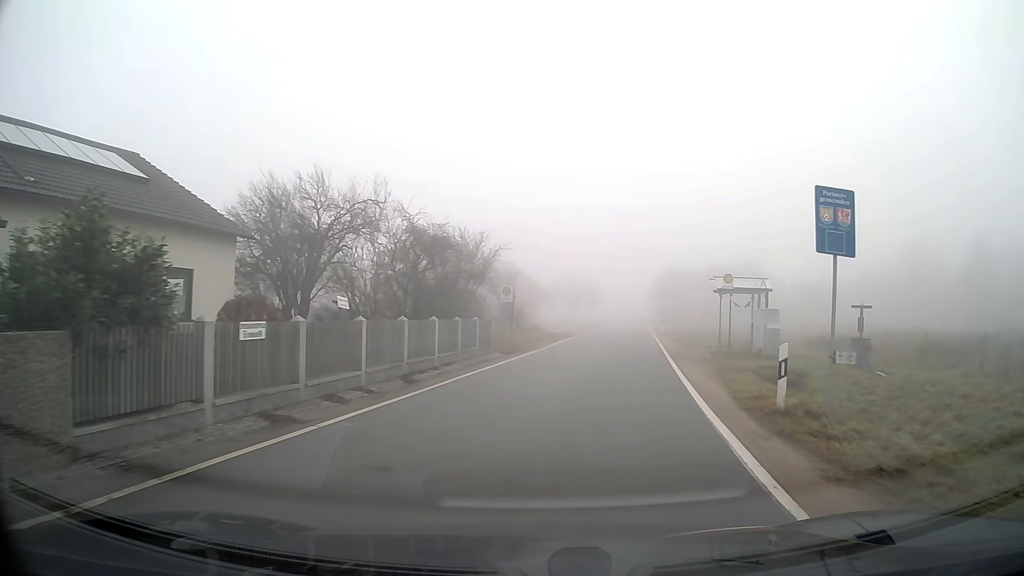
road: tertiary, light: Day
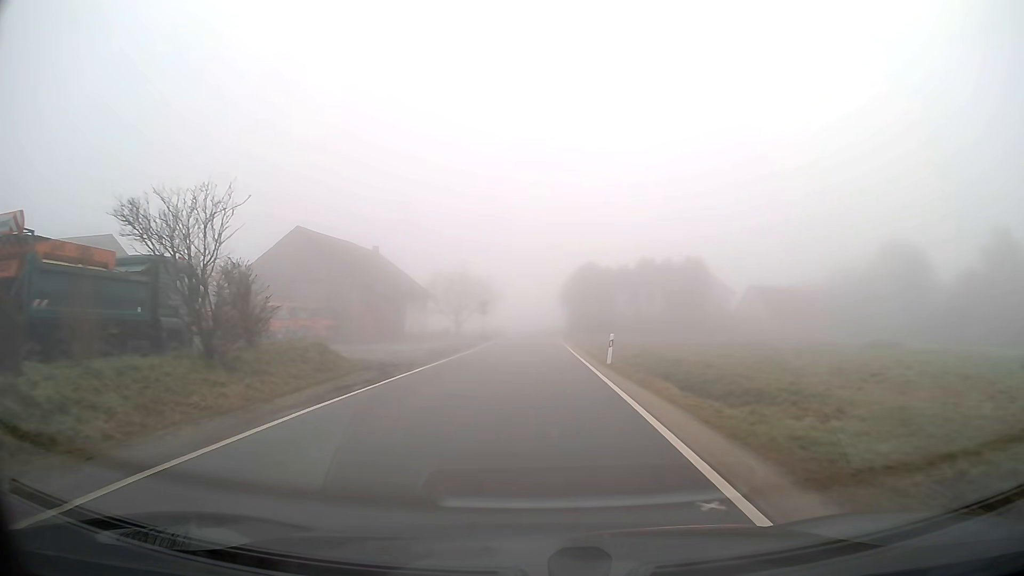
(+2.7, +26.7) m; +7°
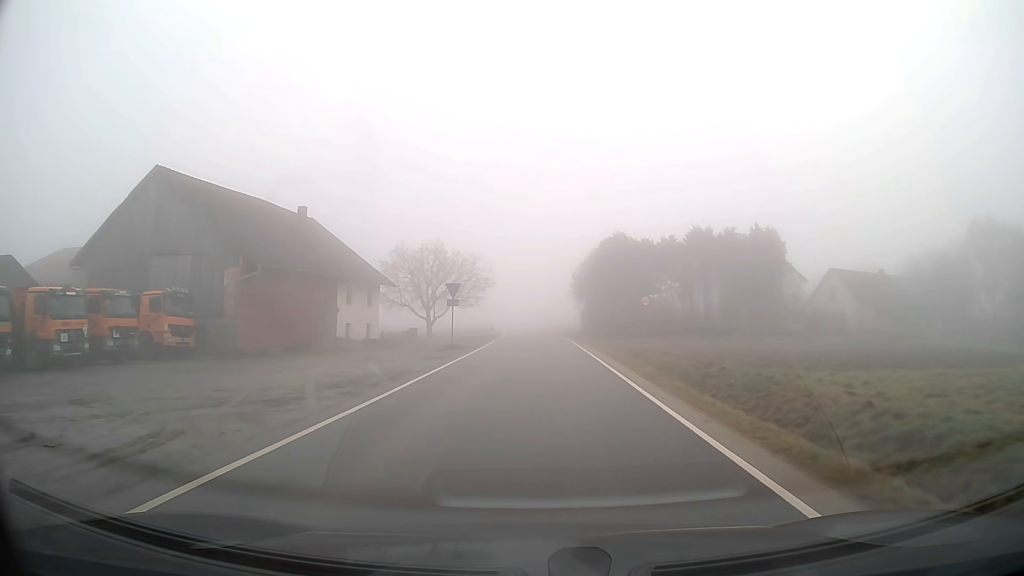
(-0.1, +25.1) m; 0°
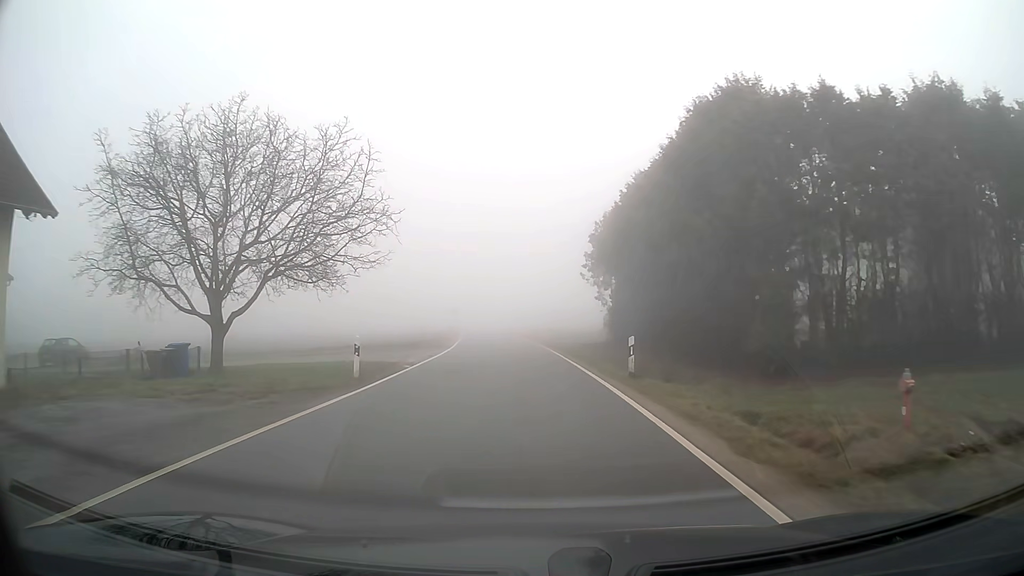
(+0.4, +37.5) m; 0°
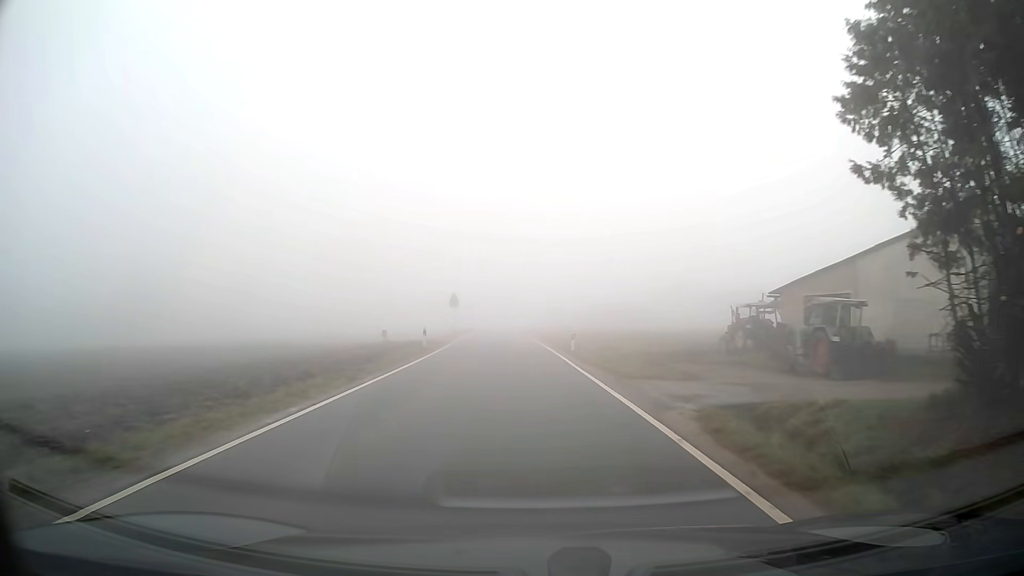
(-1.0, +33.0) m; -3°
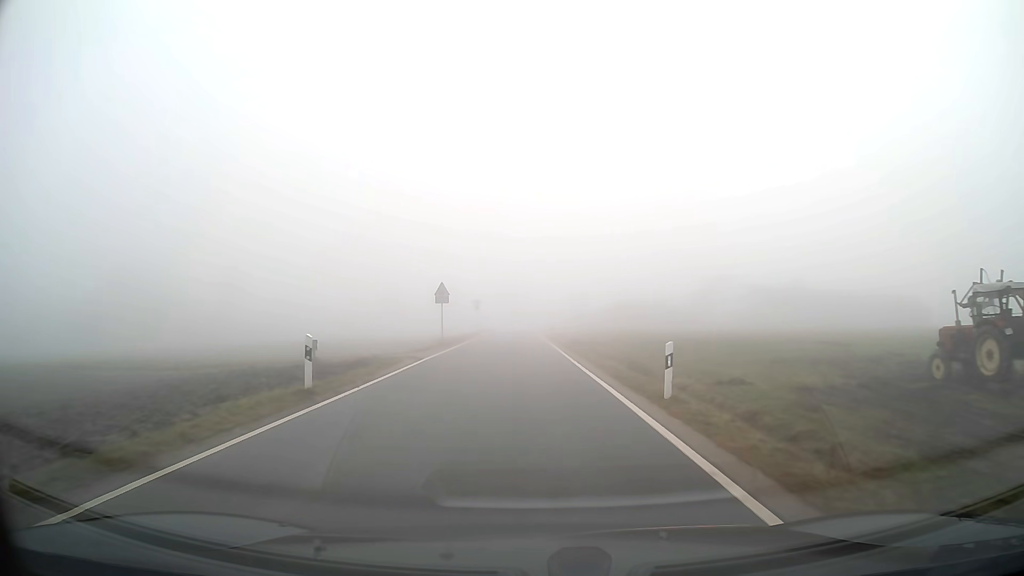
(-0.2, +17.1) m; -2°
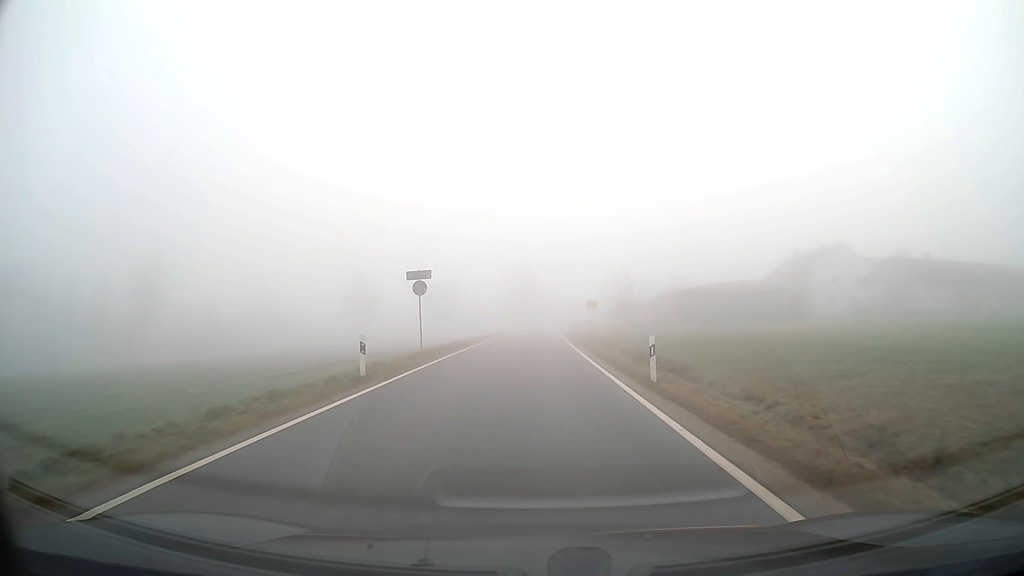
(-0.6, +42.8) m; -1°
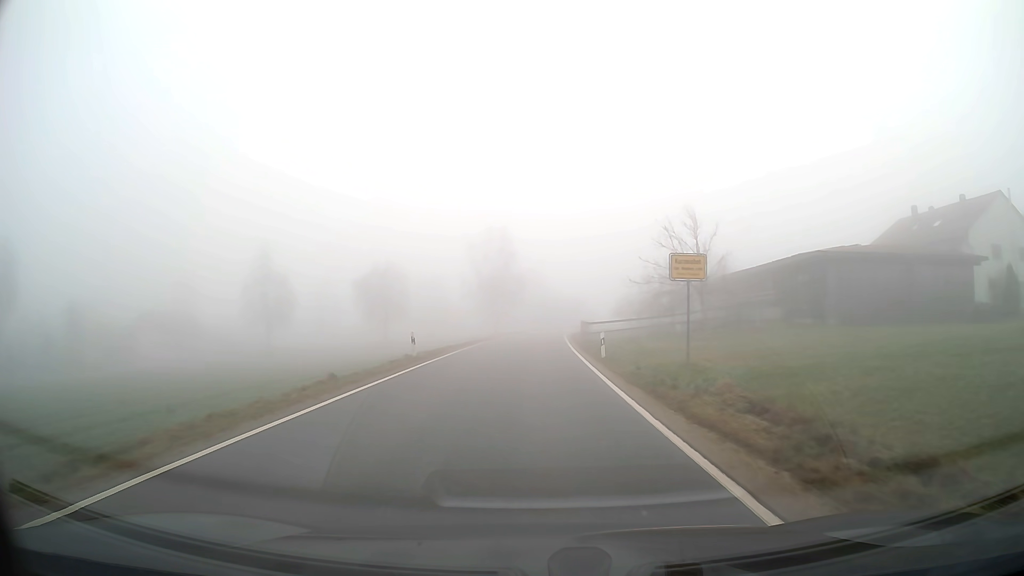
(+0.4, +38.4) m; +1°
(0, +10) (0, +20) (0, +30) (0, +40) (+1, +50) (+1, +60) (+2, +70) (+3, +80) (+5, +90) (+7, +100) m
